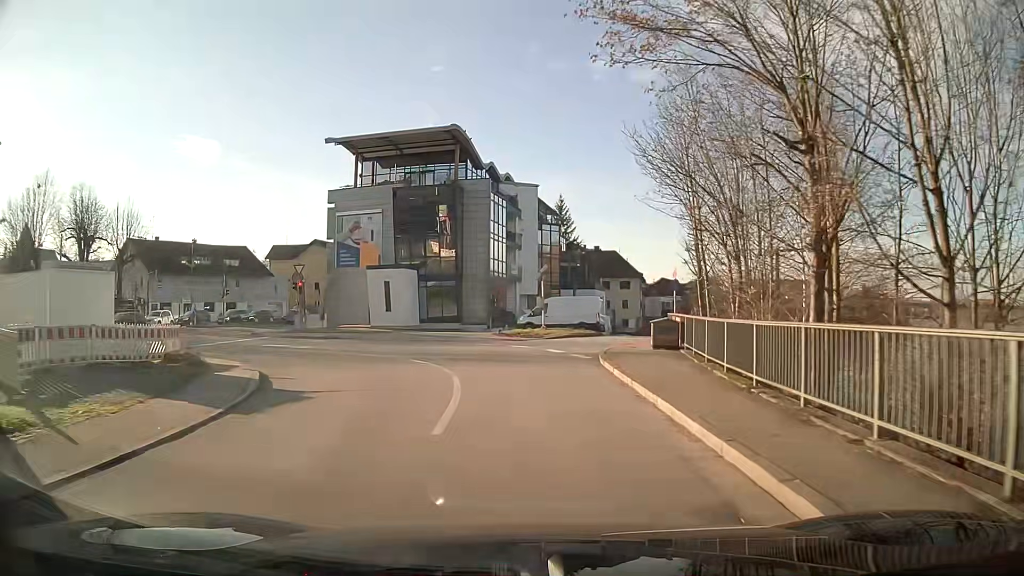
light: Day
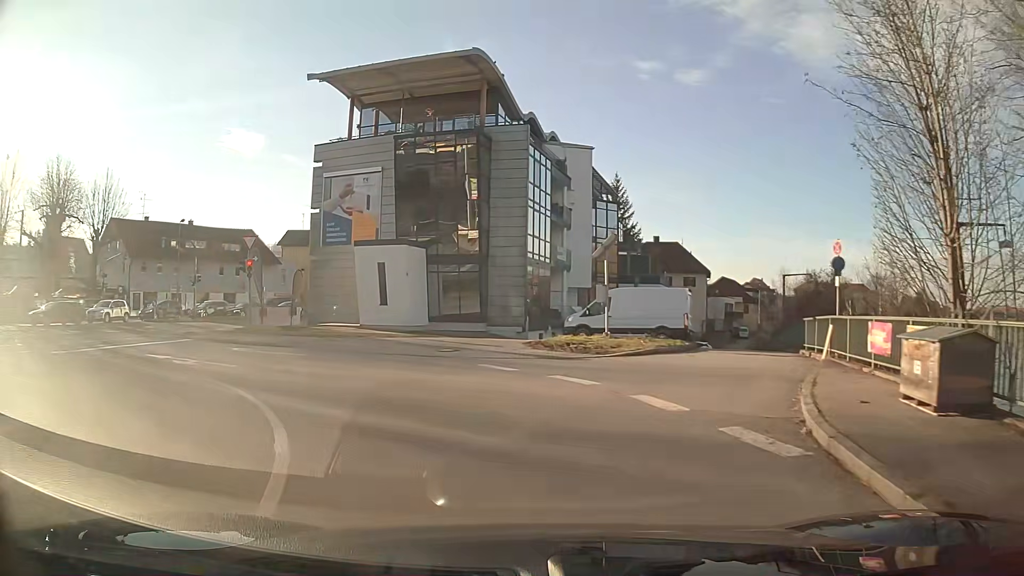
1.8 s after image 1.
(-0.5, +13.6) m; -8°
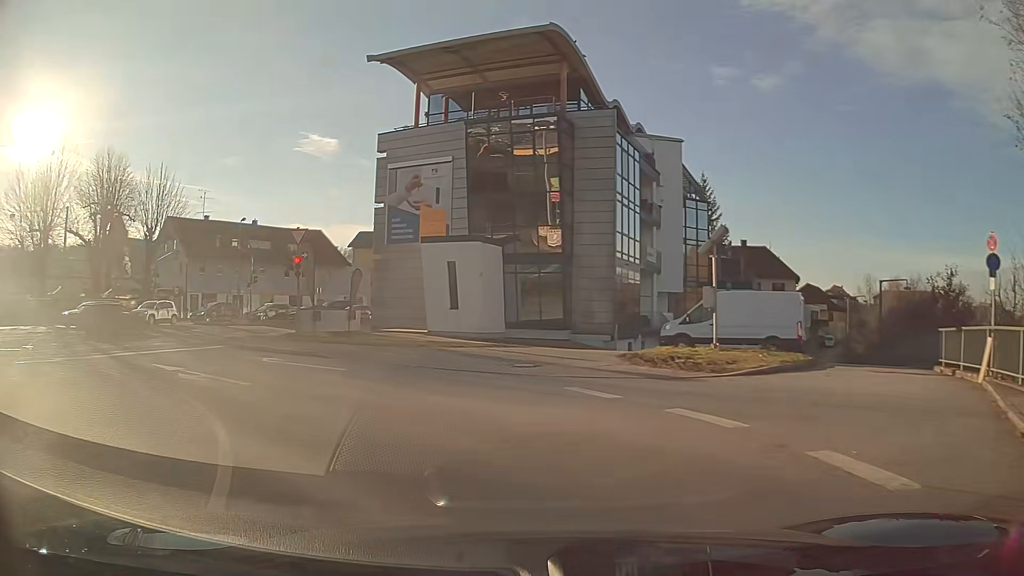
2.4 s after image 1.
(-0.2, +3.7) m; -7°
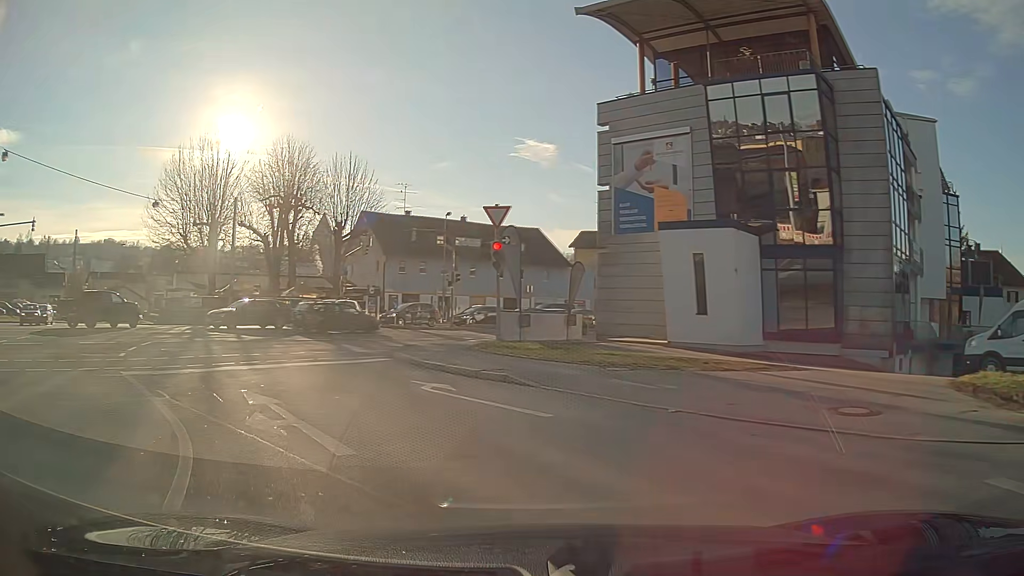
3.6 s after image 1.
(-1.0, +6.3) m; -19°
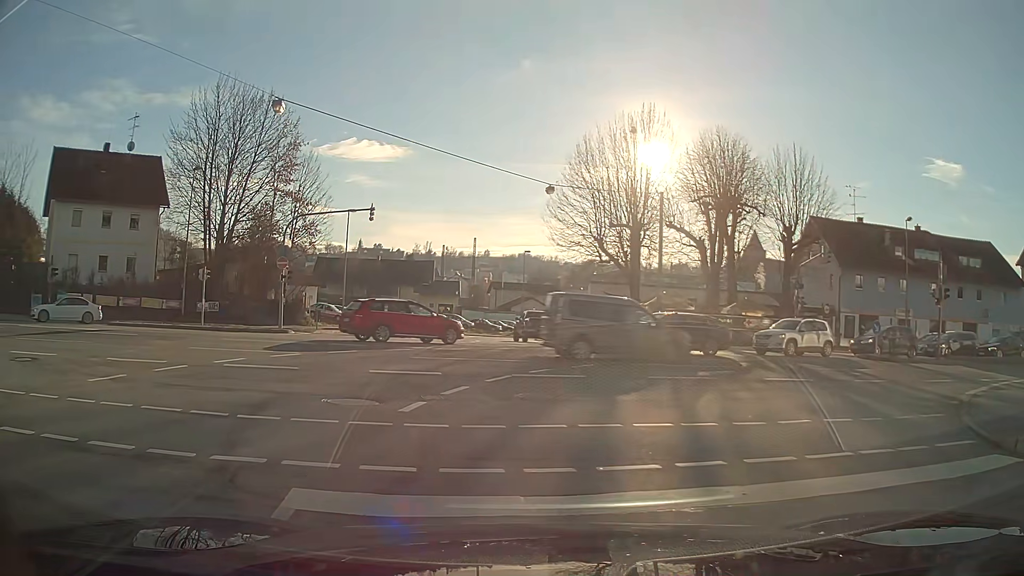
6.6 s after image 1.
(-3.0, +9.3) m; -33°
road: unclassified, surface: asphalt
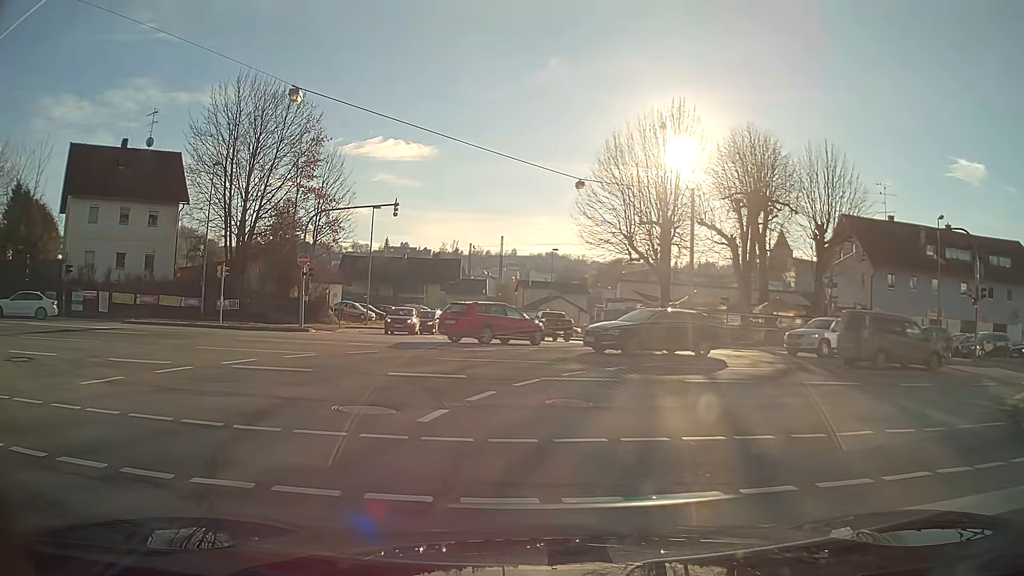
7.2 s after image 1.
(0.0, +0.9) m; -1°
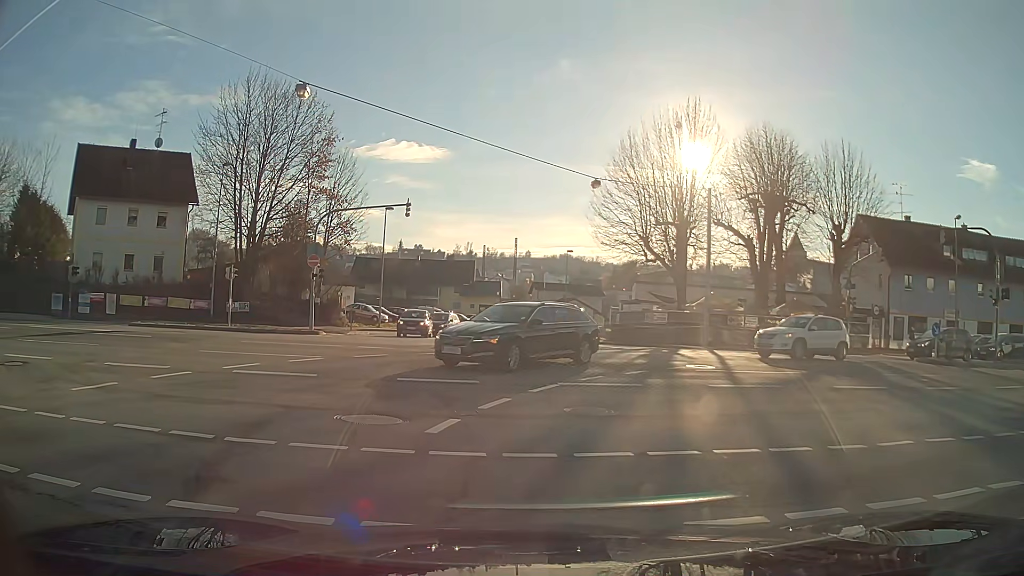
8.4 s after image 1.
(0.0, +0.6) m; 0°
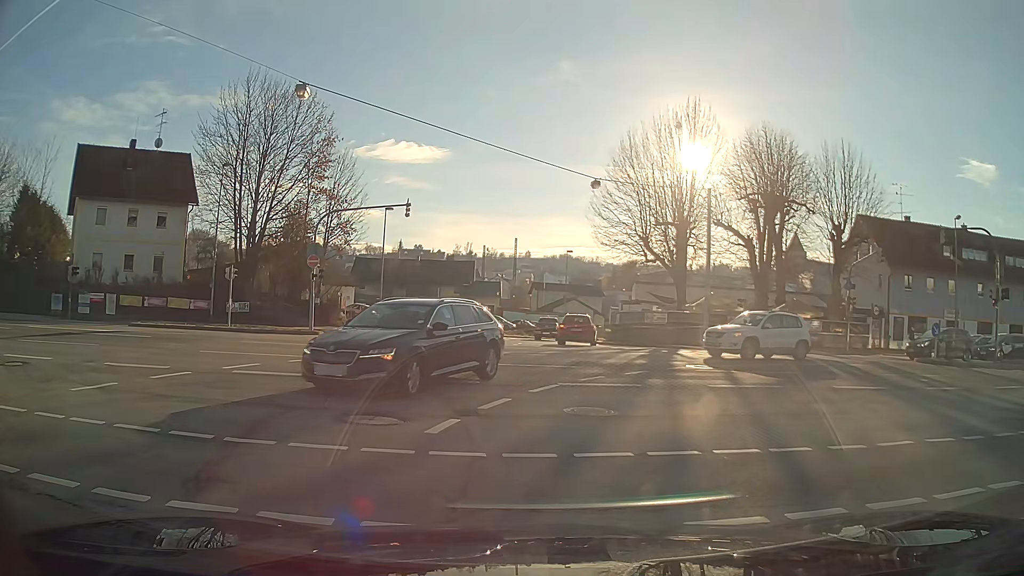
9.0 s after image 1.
(0.0, 0.0) m; 0°
